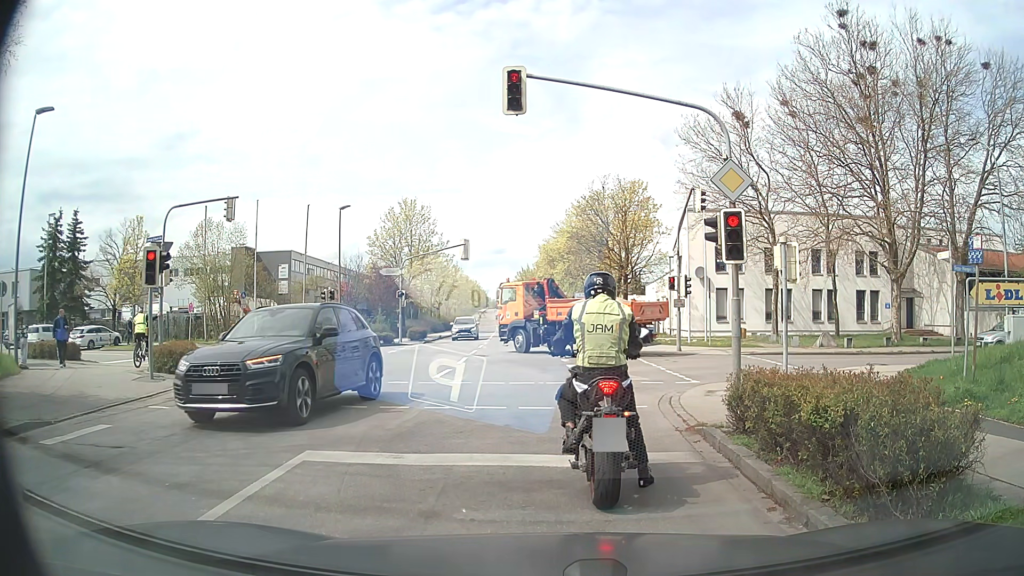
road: secondary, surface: asphalt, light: Day
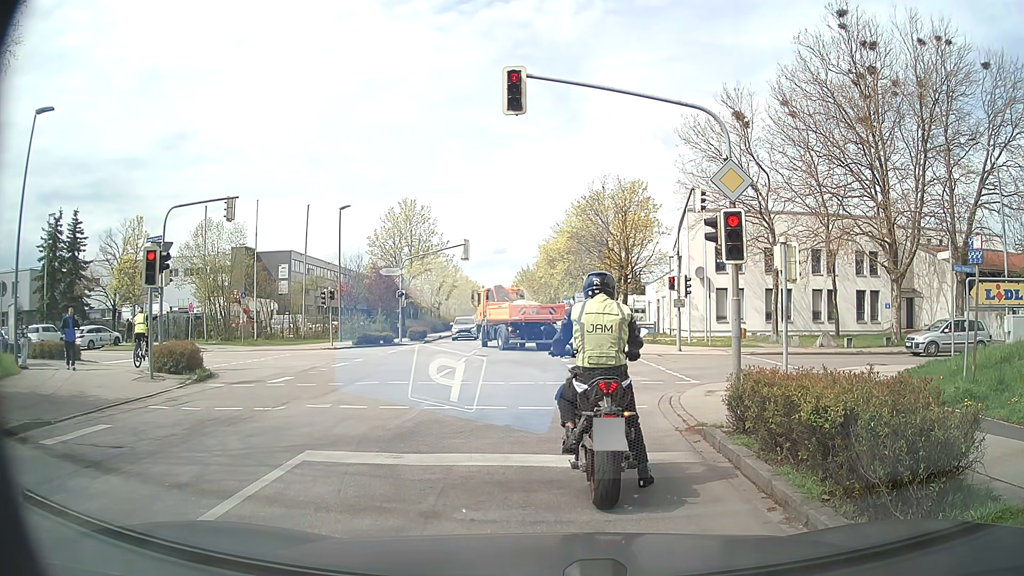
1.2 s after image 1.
(0.0, 0.0) m; 0°
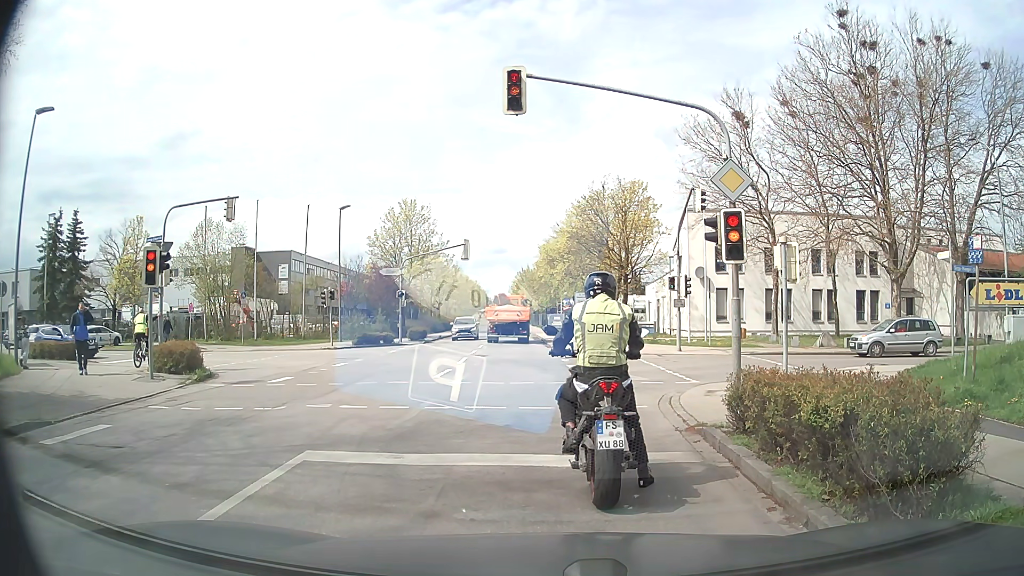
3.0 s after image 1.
(0.0, 0.0) m; 0°
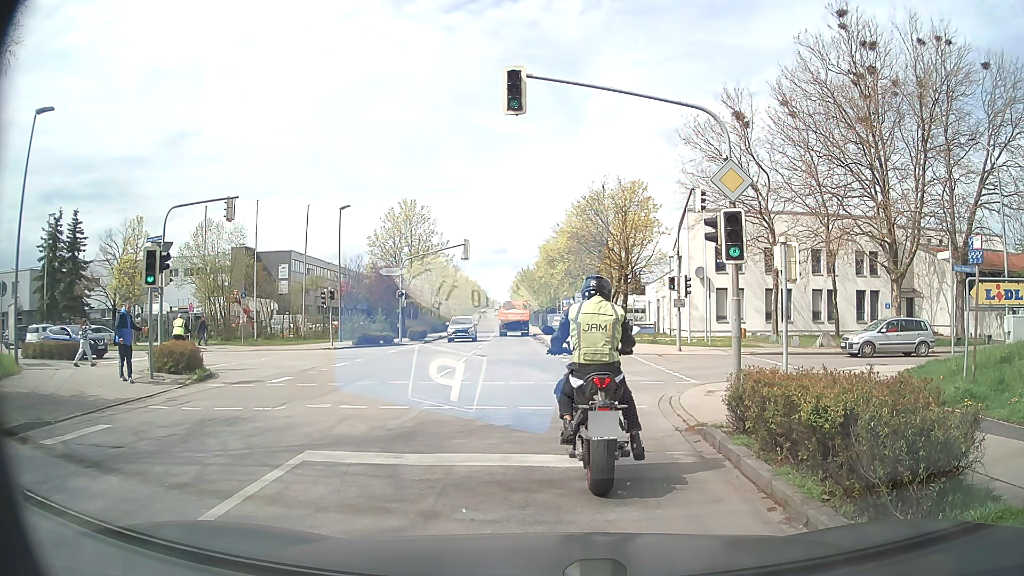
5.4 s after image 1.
(0.0, 0.0) m; 0°
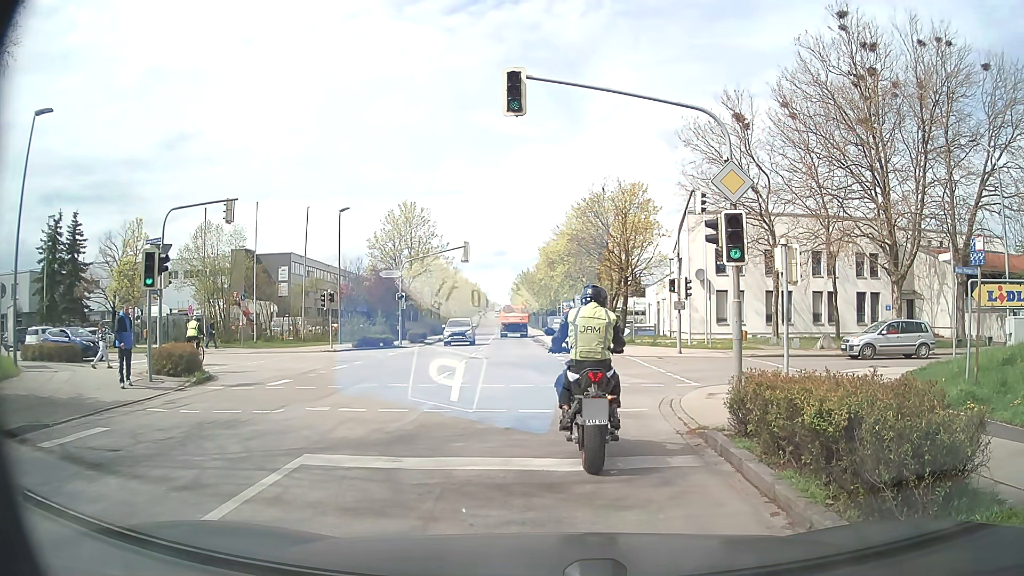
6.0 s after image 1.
(0.0, 0.0) m; 0°
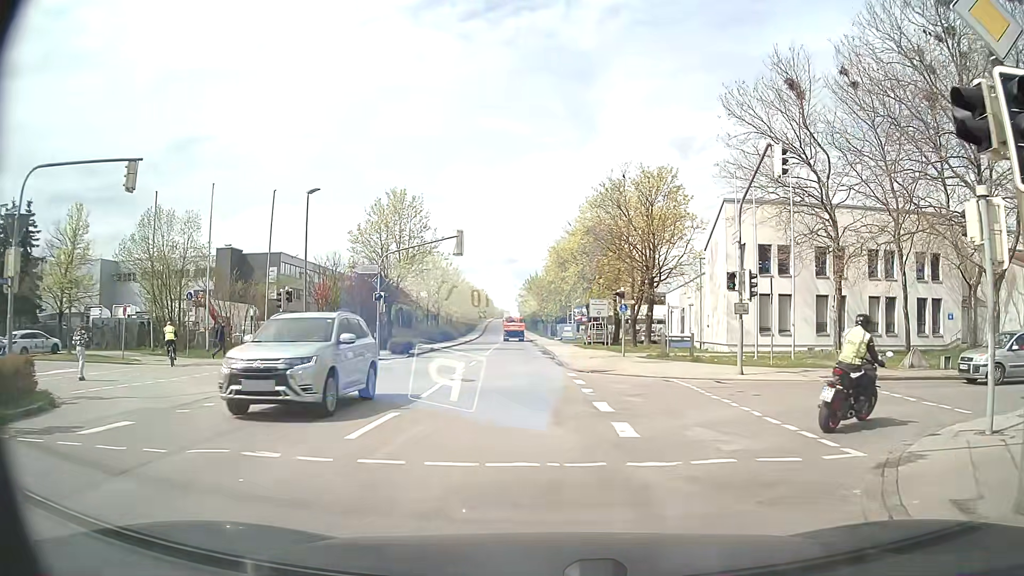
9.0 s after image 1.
(-0.3, +8.2) m; -3°
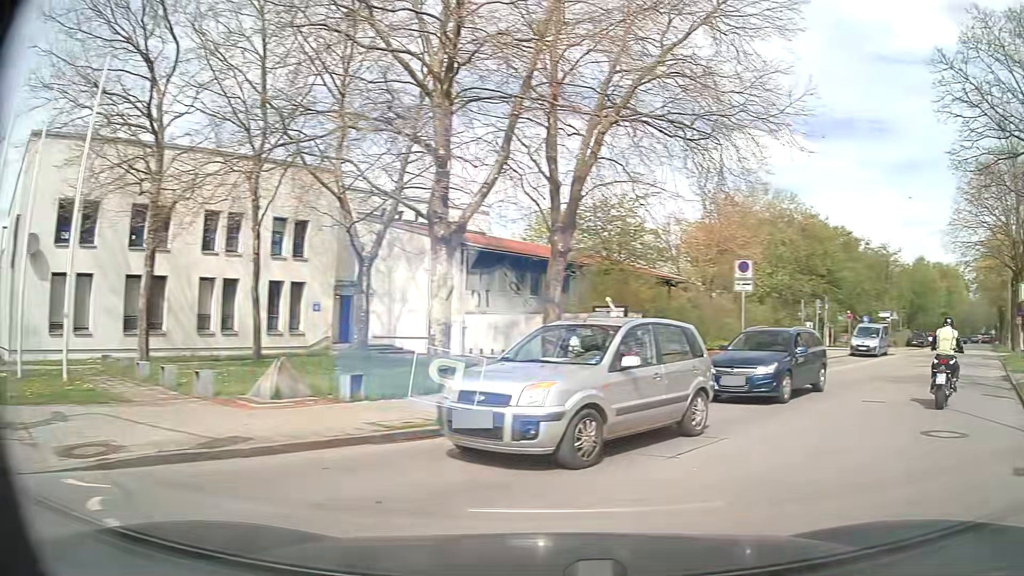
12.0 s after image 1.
(+4.5, +12.5) m; +55°
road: residential
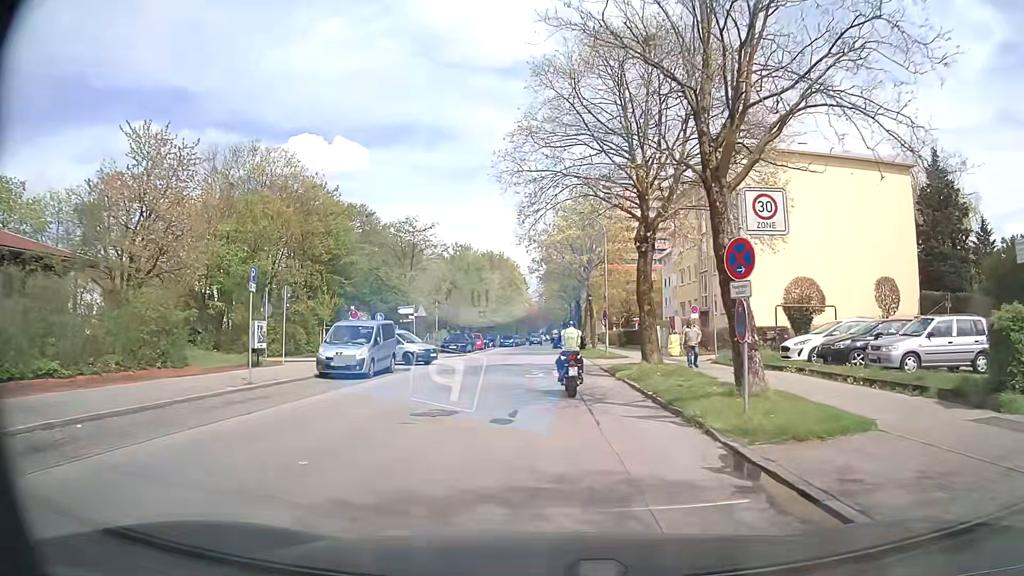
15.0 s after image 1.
(+9.5, +15.1) m; +41°
(0, +10) (0, +20) (0, +30) (0, +40) (0, +50) (0, +60) (0, +70) (0, +80) (+1, +90) (+1, +100) m
